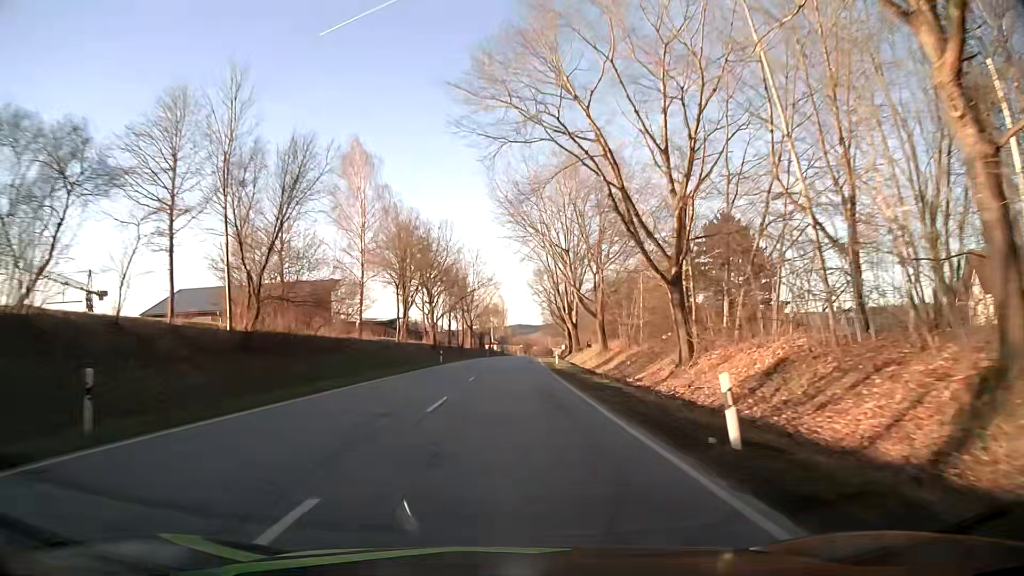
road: secondary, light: Day
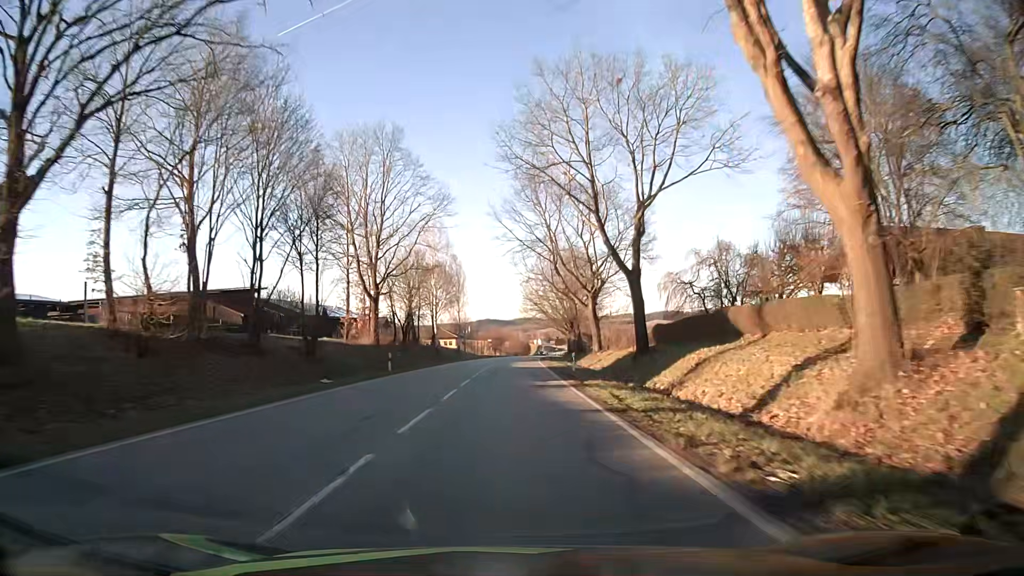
(+1.9, +70.0) m; +3°
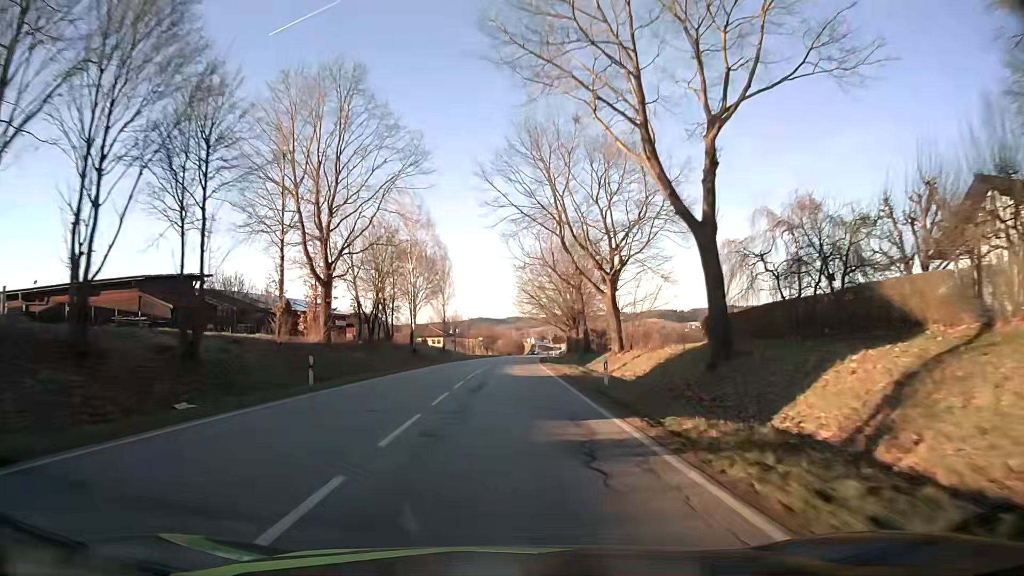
(0.0, +13.6) m; +1°
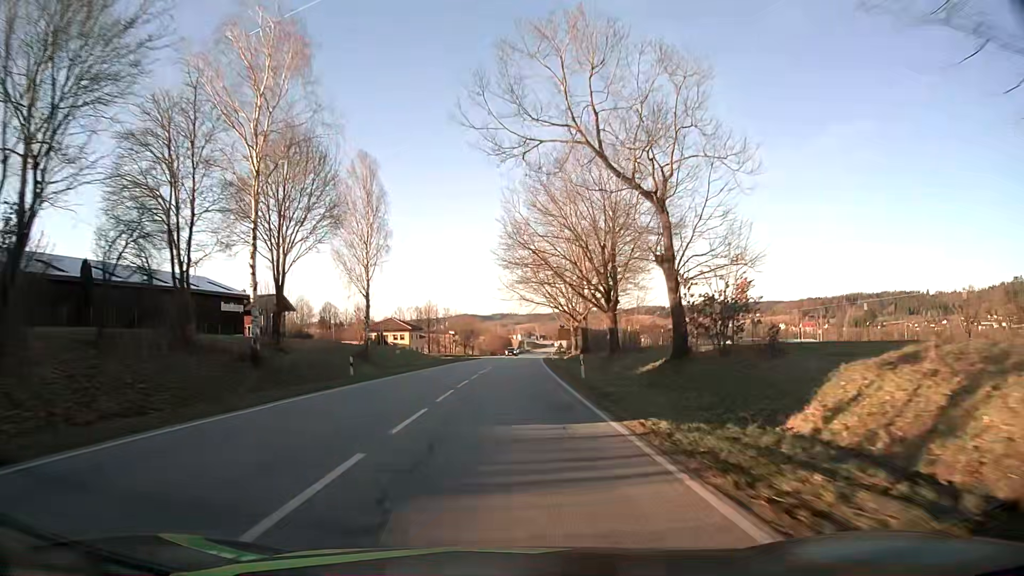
(+0.4, +40.9) m; +1°
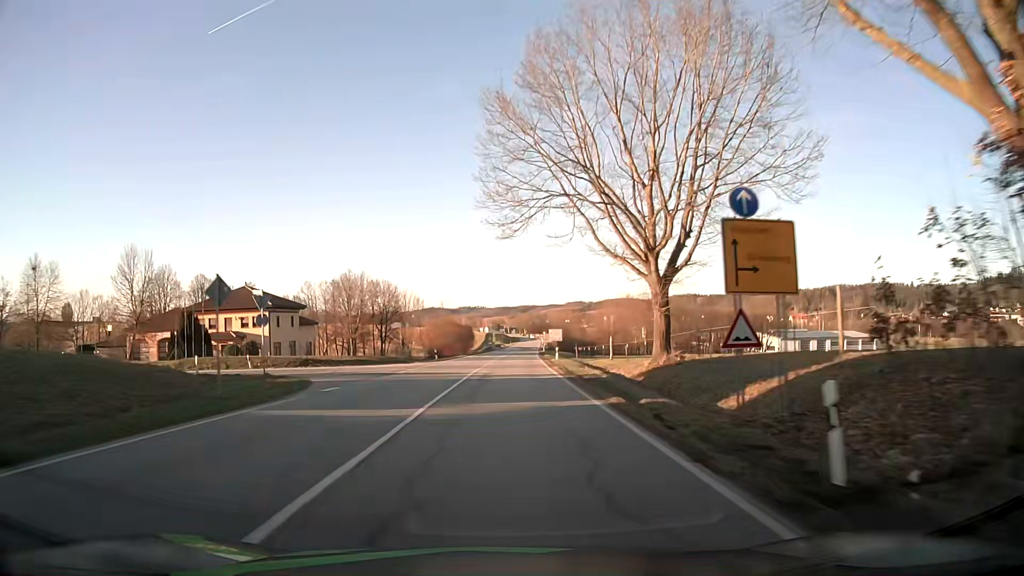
(+1.4, +68.6) m; +3°
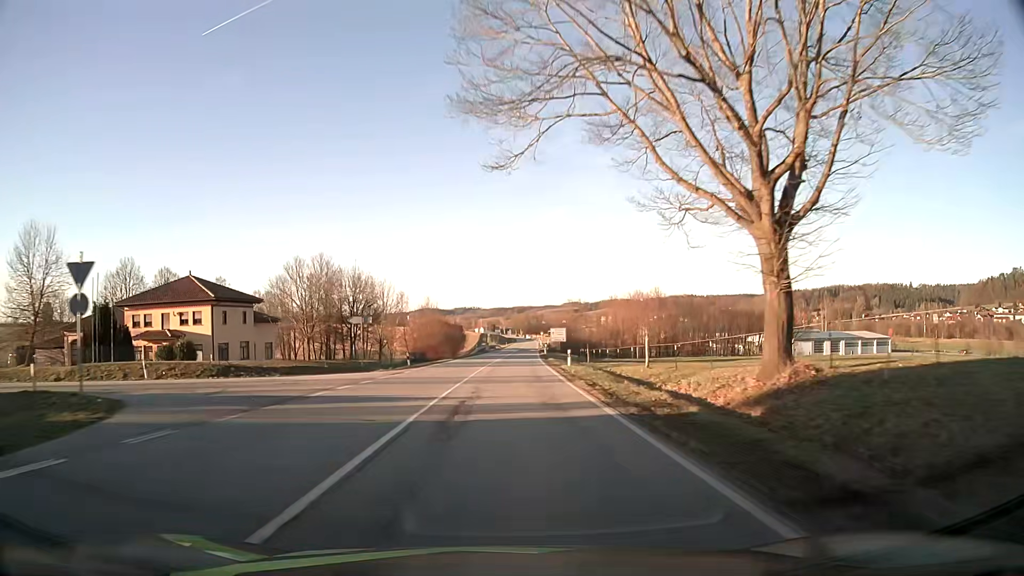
(+0.1, +13.6) m; 0°
(0, +10) (0, +20) (0, +30) (0, +40) (+1, +50) (+1, +60) (+1, +70) (+2, +80) (+2, +90) (+3, +100) m
